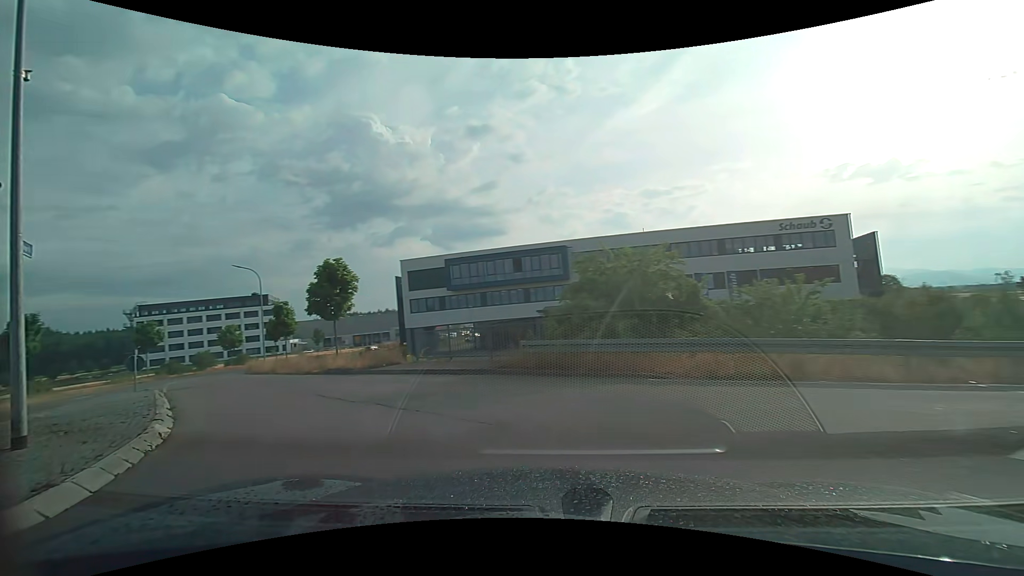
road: primary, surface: asphalt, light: Day
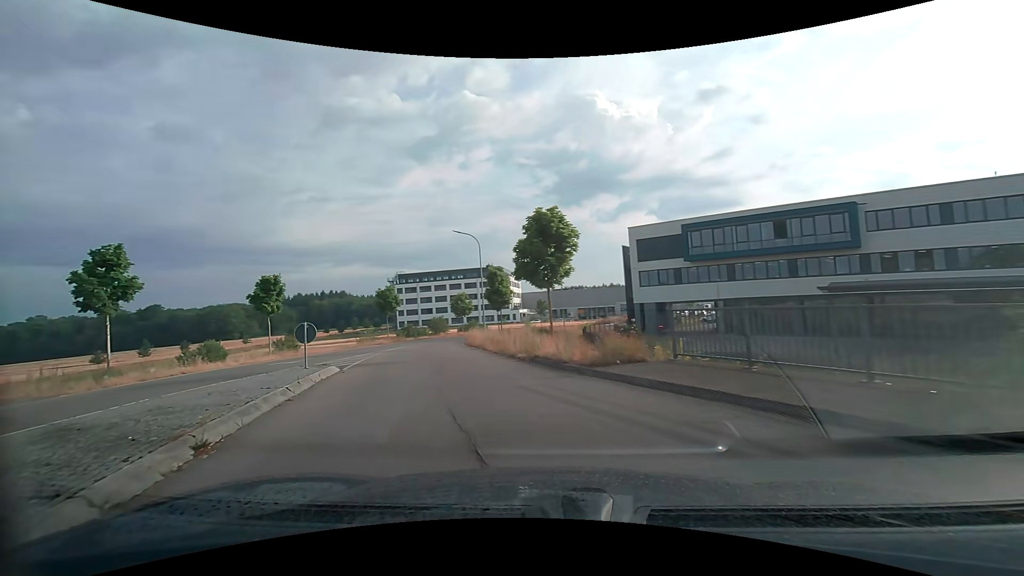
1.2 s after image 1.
(-1.7, +7.6) m; -25°
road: tertiary
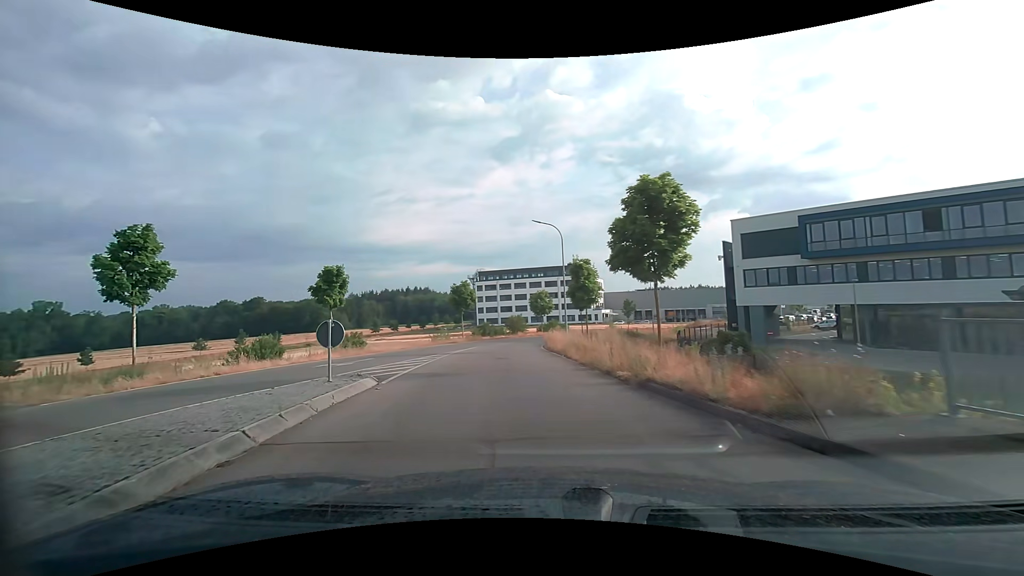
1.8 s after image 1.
(-0.4, +4.5) m; -10°
